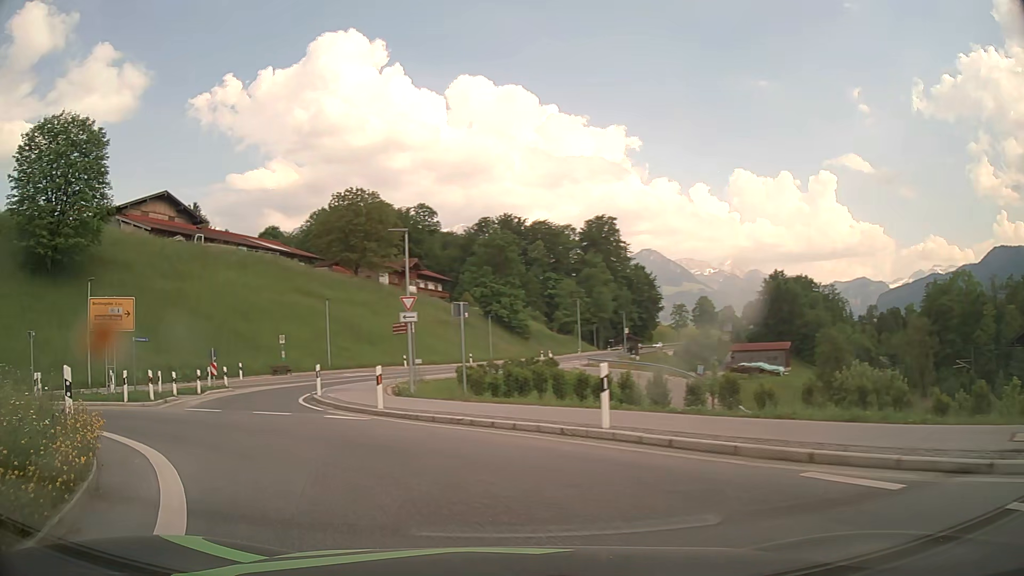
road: primary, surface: asphalt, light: Day
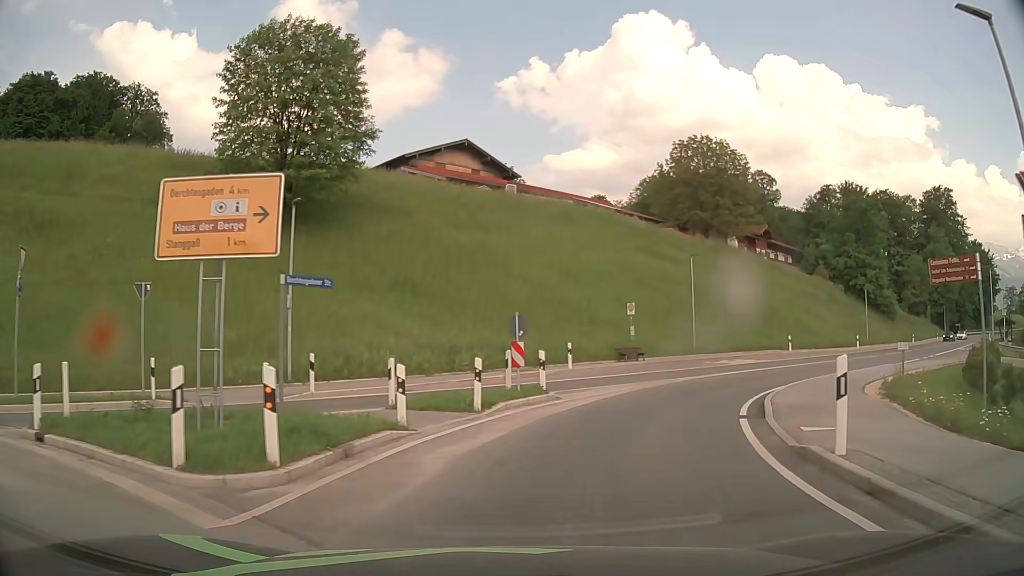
(-6.1, +15.6) m; -29°
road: secondary
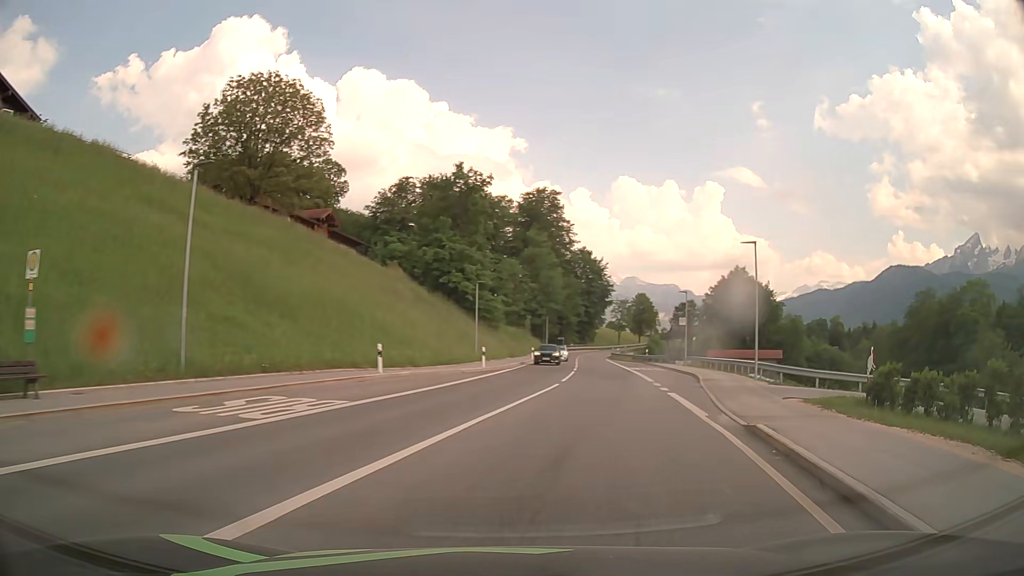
(+6.7, +21.6) m; +38°
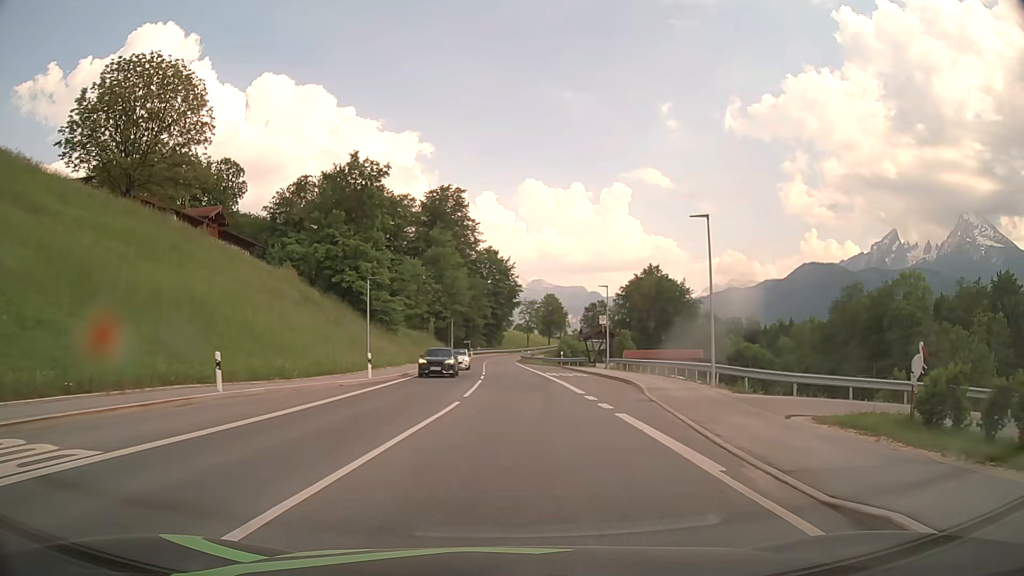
(+0.5, +6.6) m; +9°
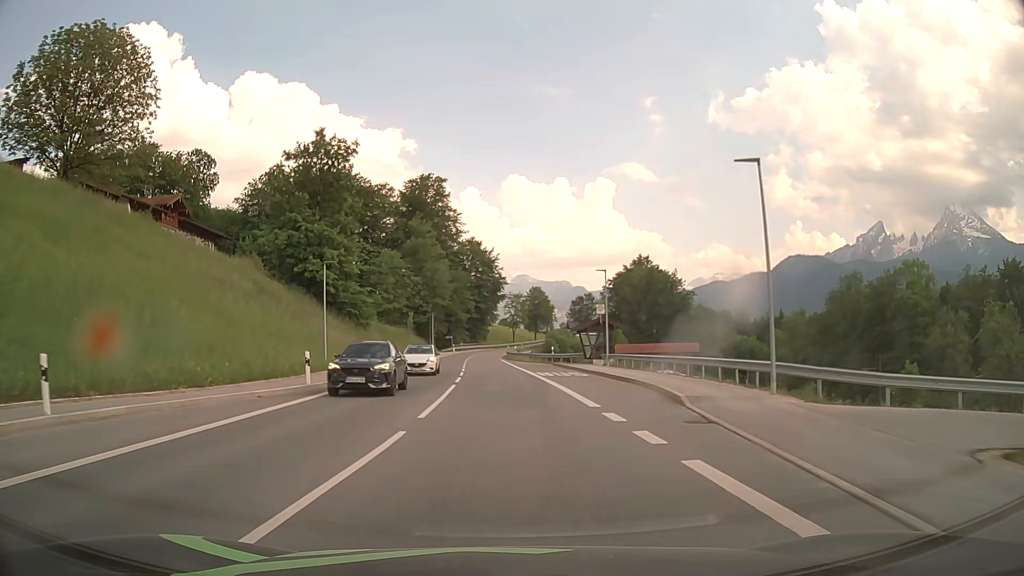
(+0.1, +7.1) m; +1°
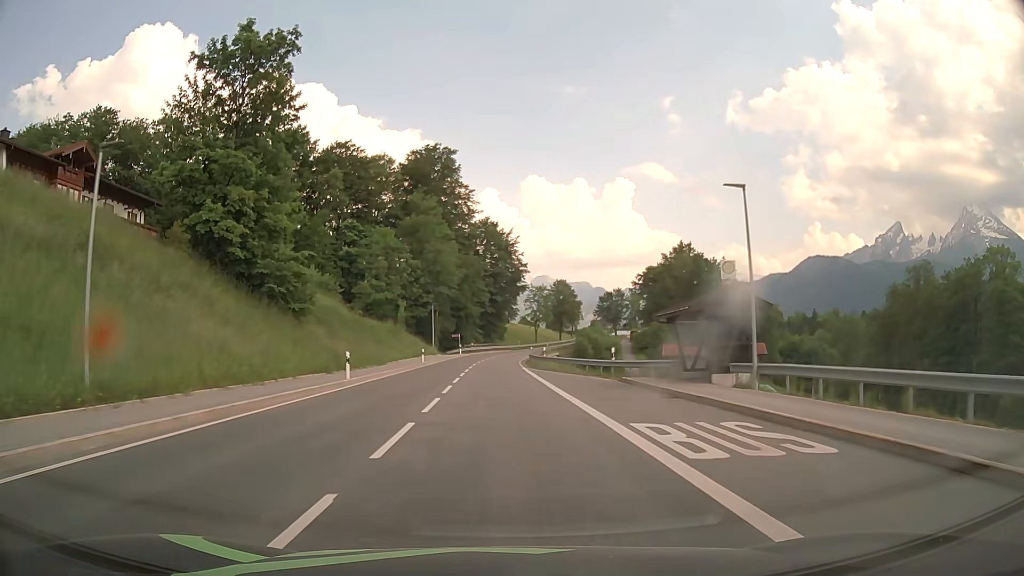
(-0.3, +24.0) m; -2°
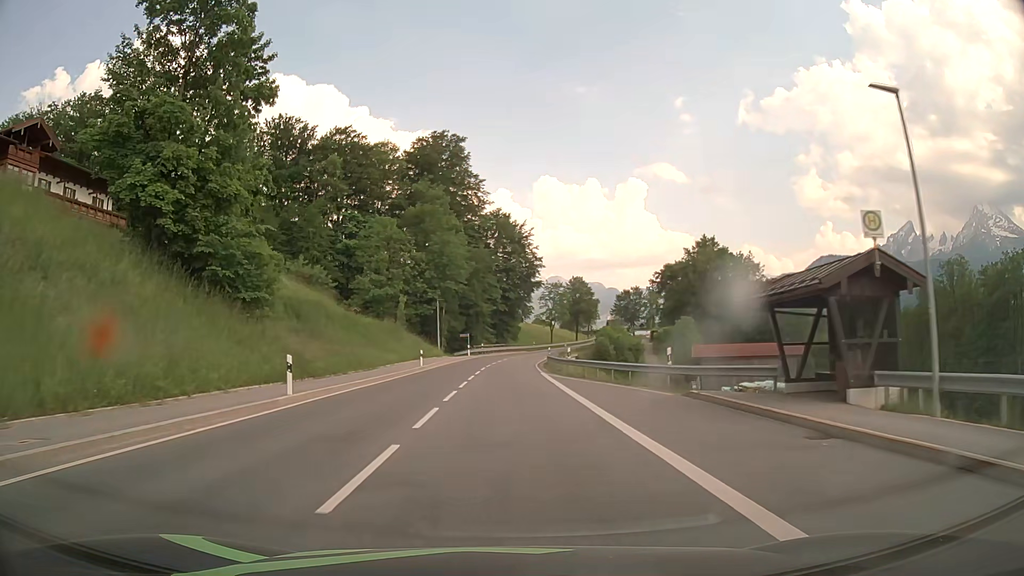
(-0.1, +8.8) m; -1°
